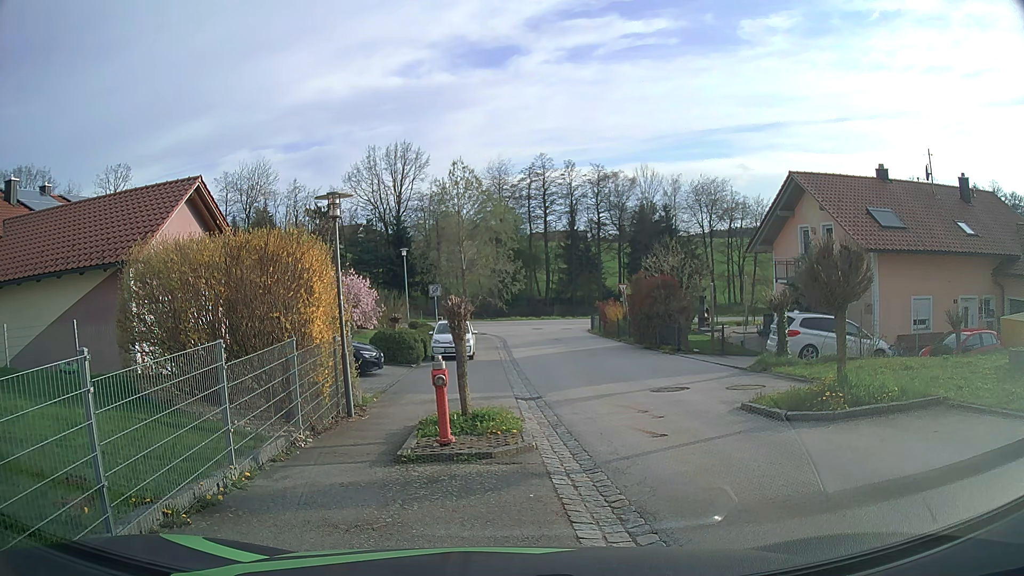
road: secondary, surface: asphalt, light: Day
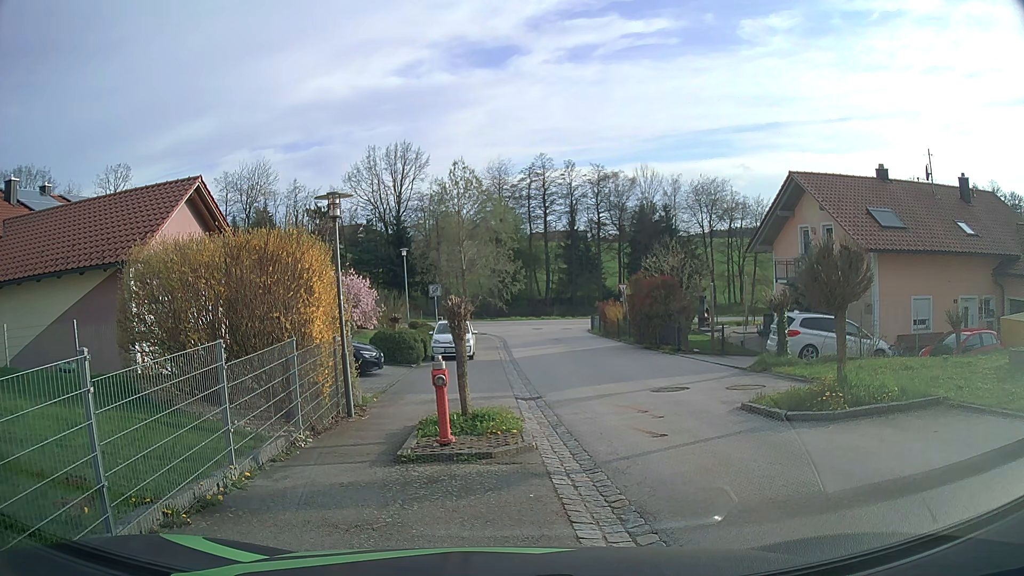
(0.0, 0.0) m; 0°
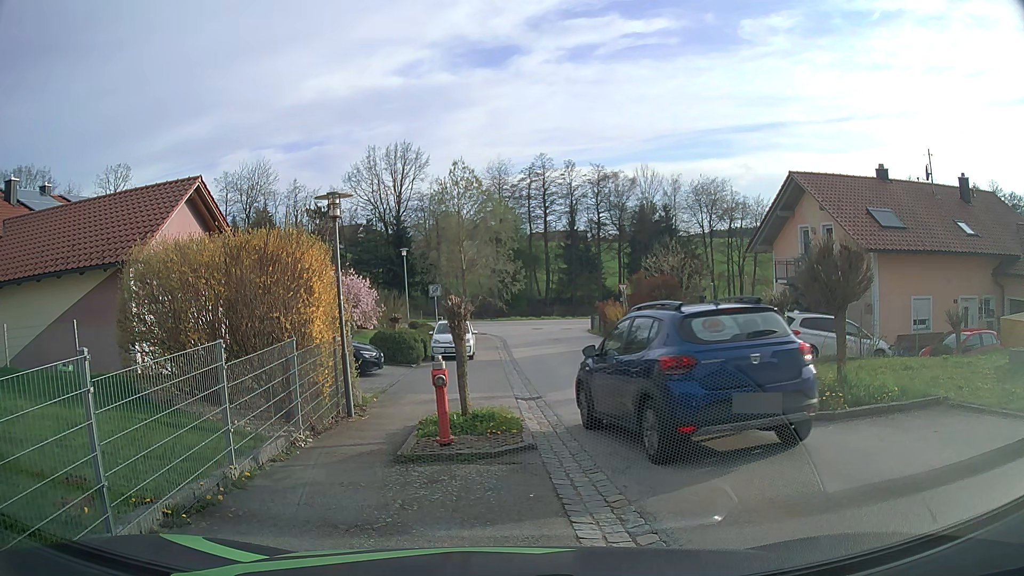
(0.0, 0.0) m; 0°
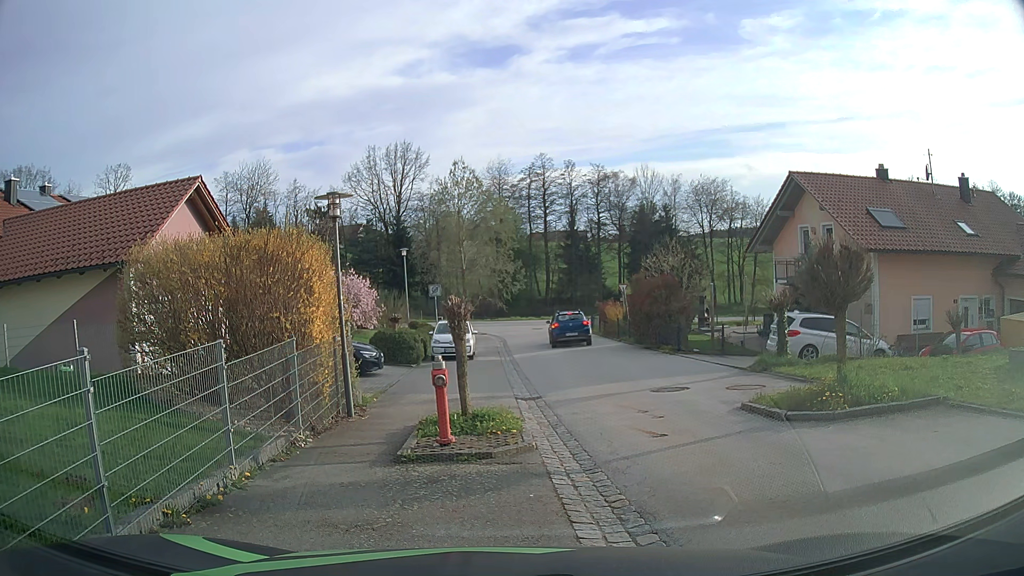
(0.0, 0.0) m; 0°
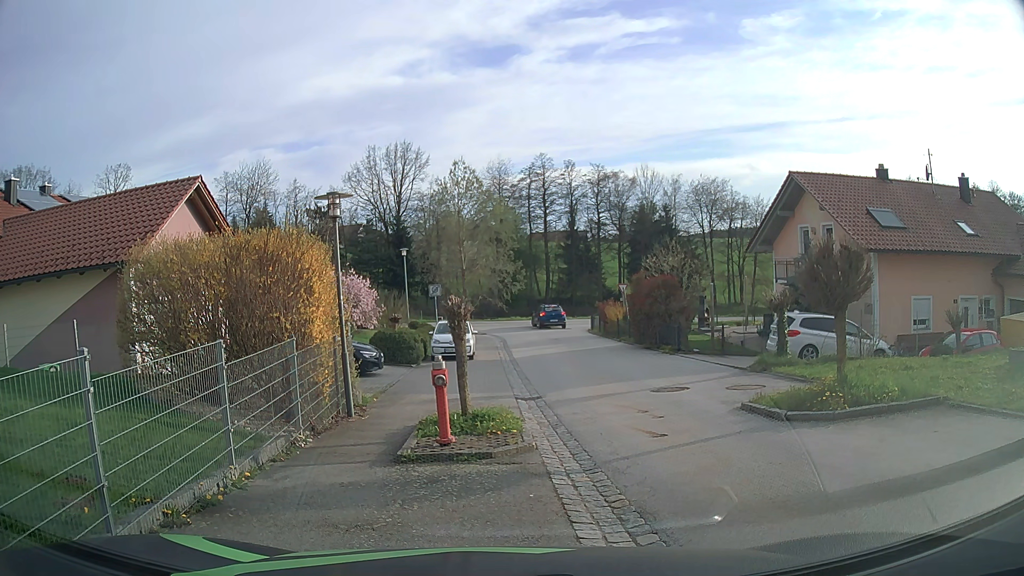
(0.0, 0.0) m; 0°
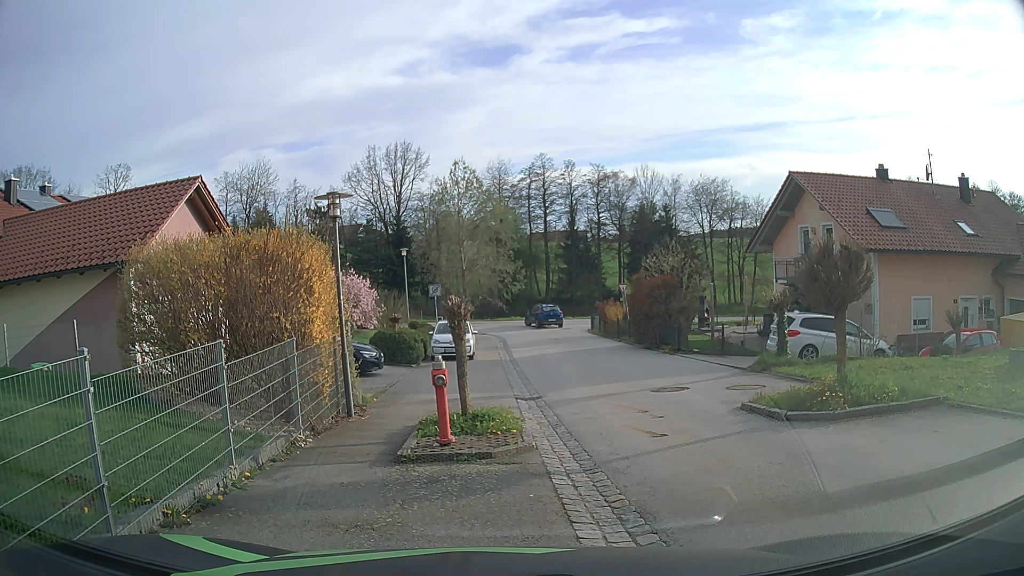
(0.0, 0.0) m; 0°
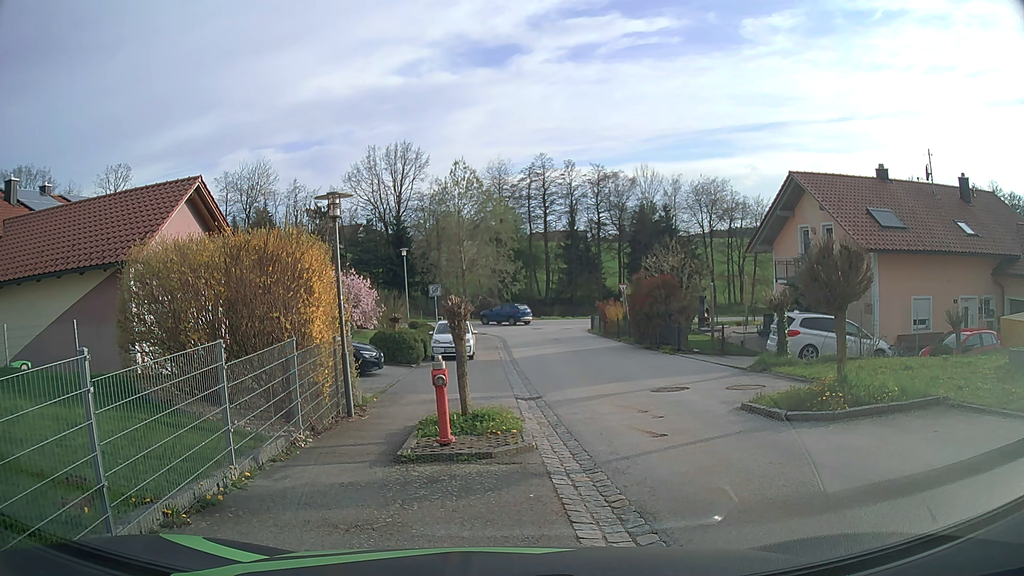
(0.0, 0.0) m; 0°
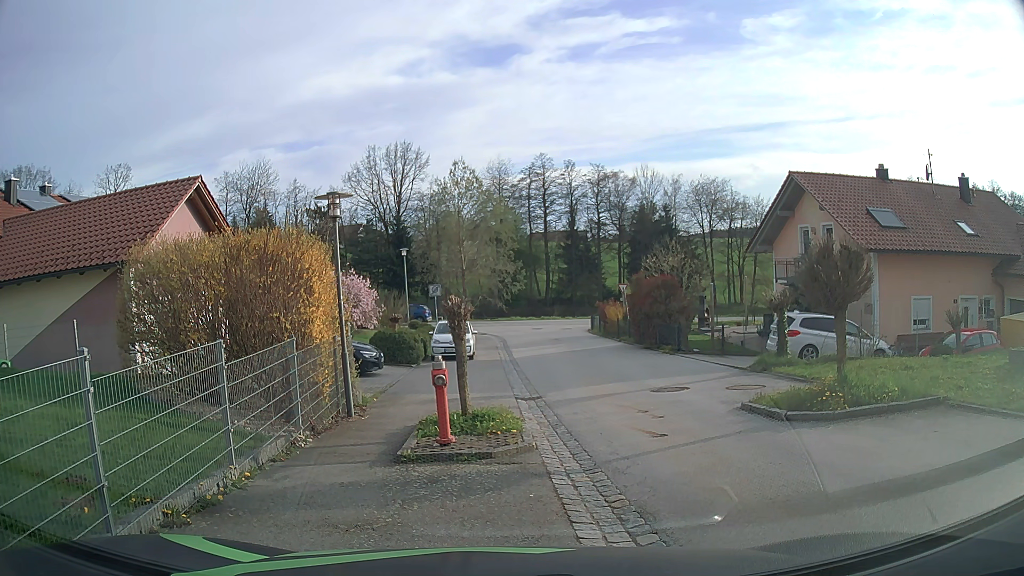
(0.0, 0.0) m; 0°
